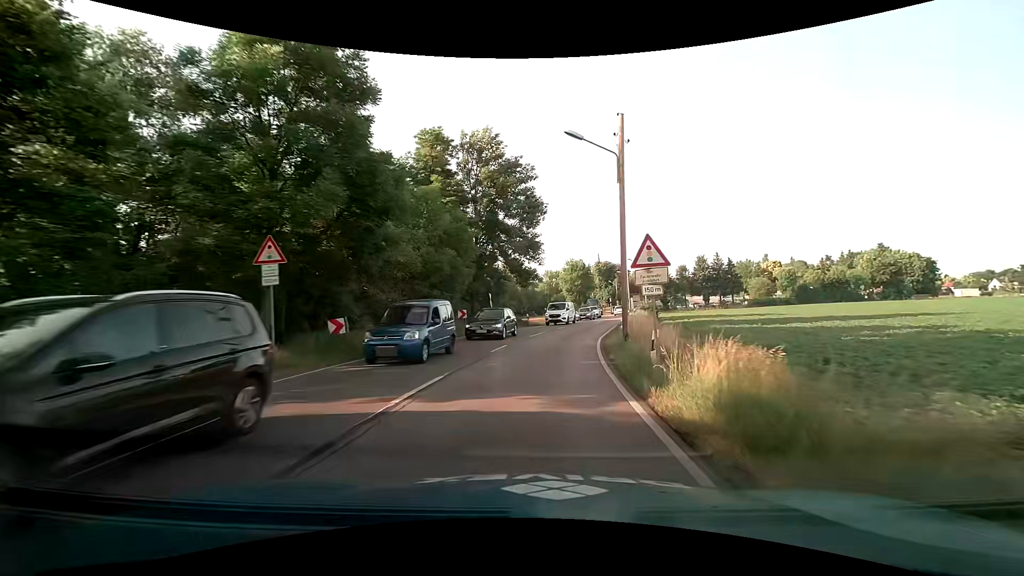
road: secondary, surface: asphalt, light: Day
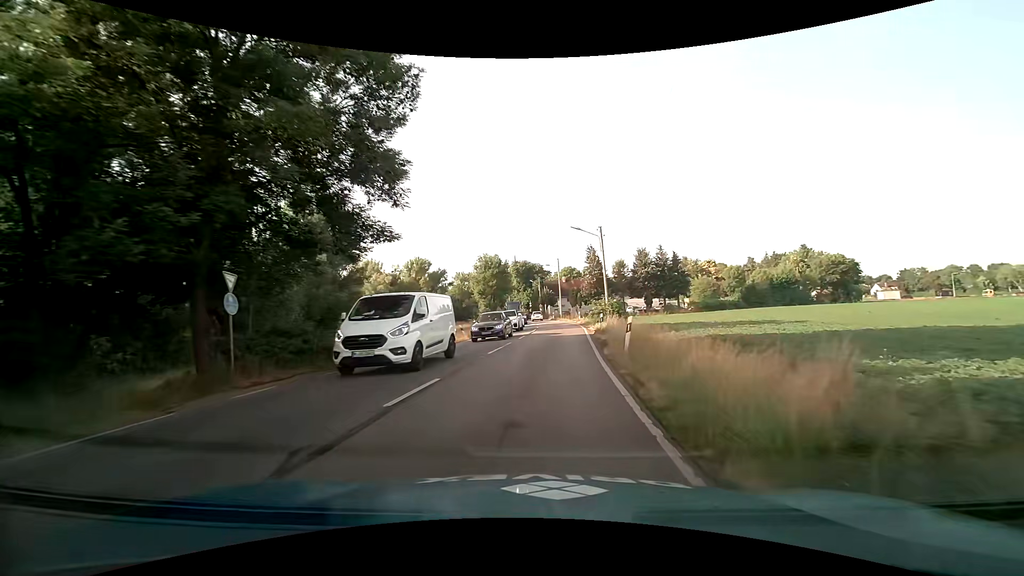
(+2.4, +26.8) m; +10°
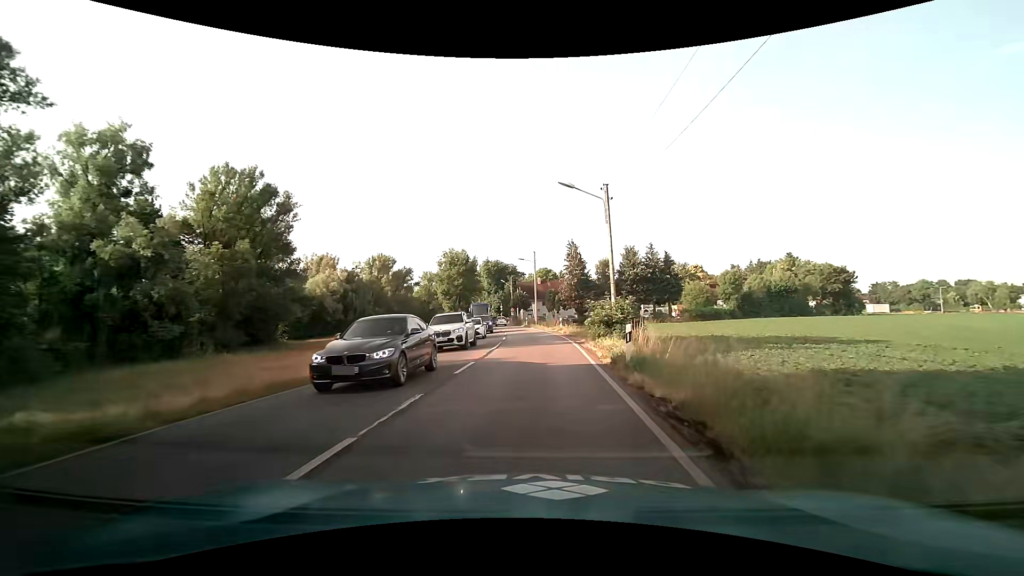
(+0.3, +13.4) m; +2°
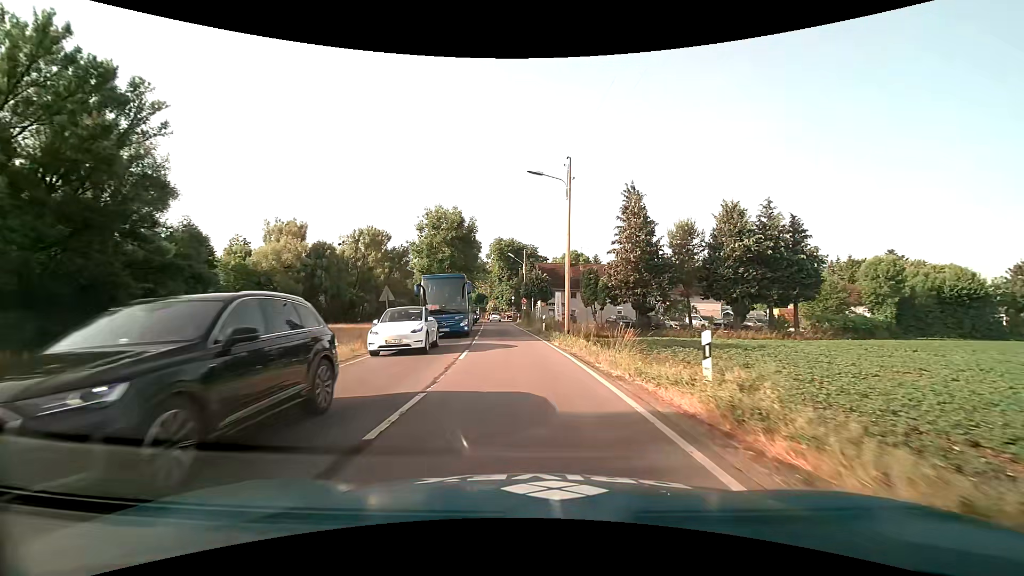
(+0.2, +33.8) m; -2°
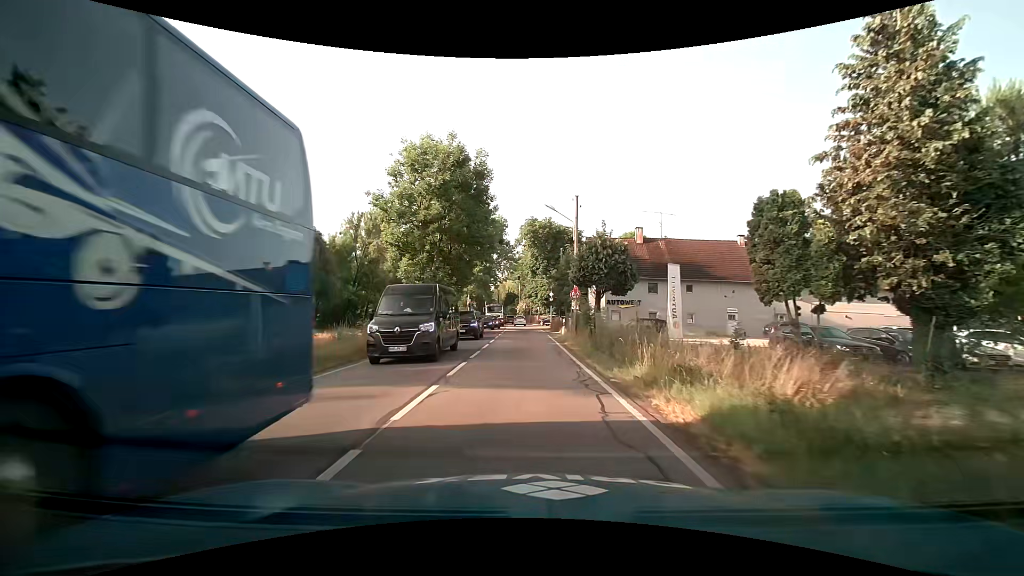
(-1.3, +27.9) m; -4°
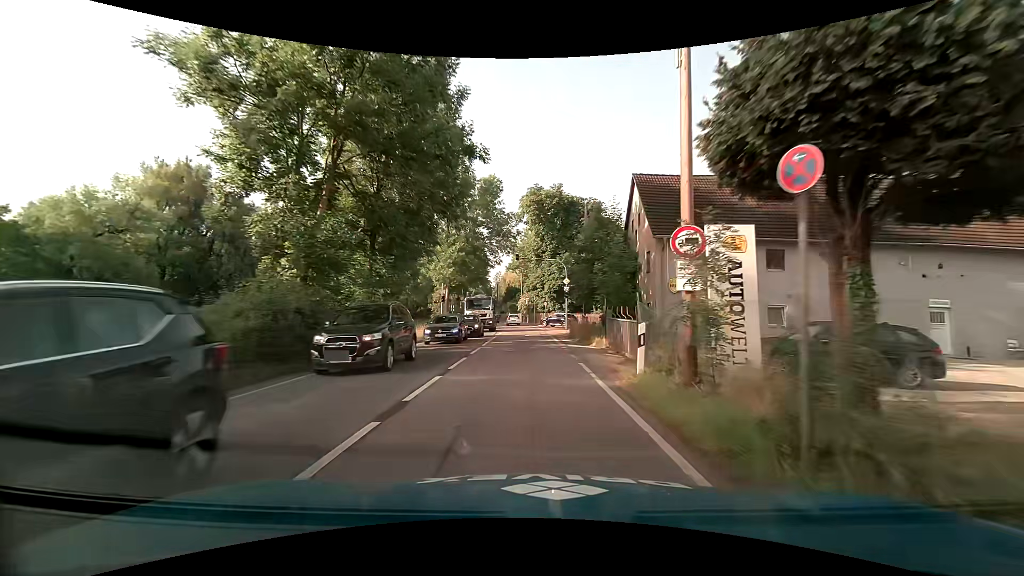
(-0.2, +21.2) m; -1°
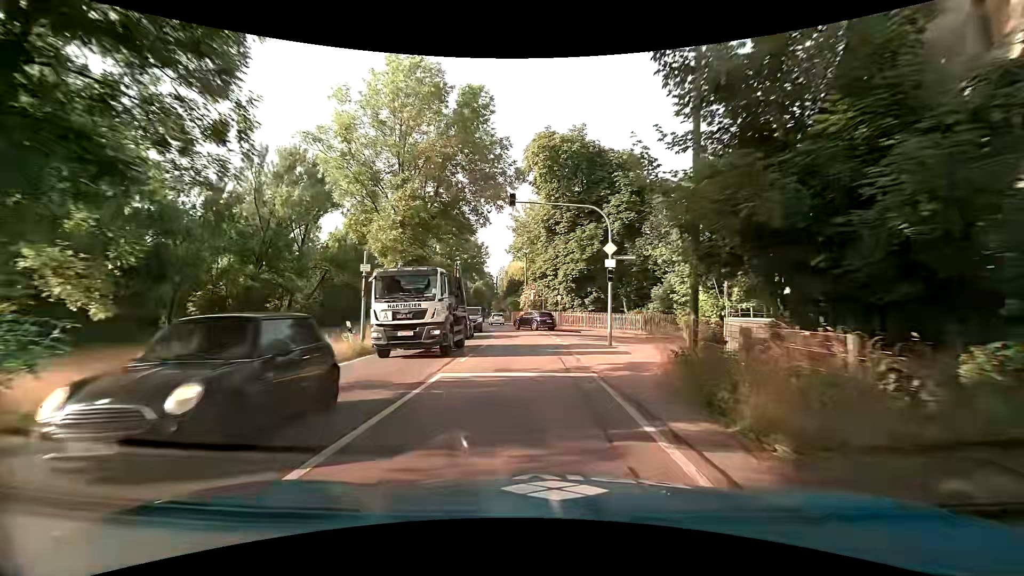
(0.0, +20.6) m; 0°
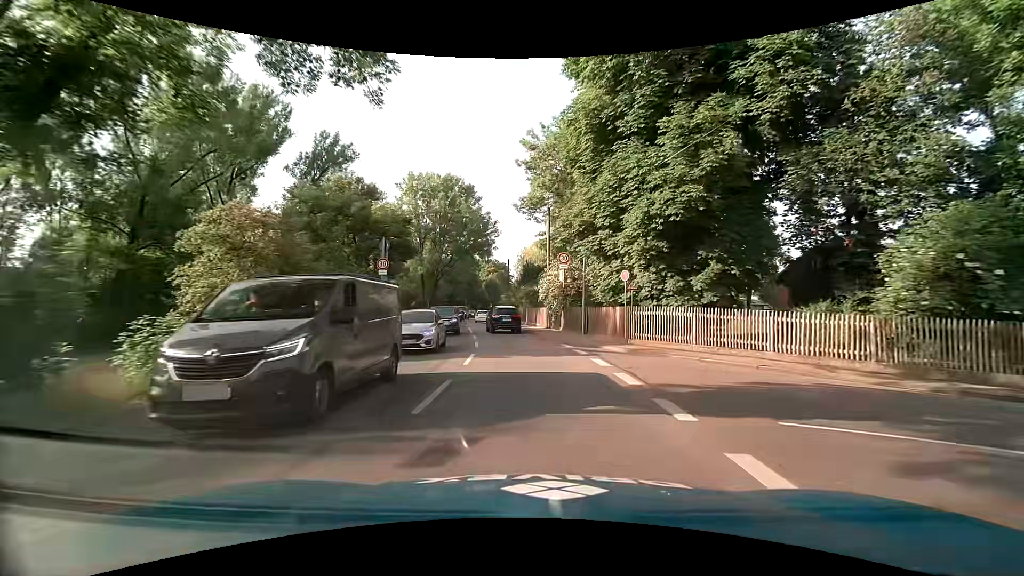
(-0.5, +24.7) m; -2°
(0, +10) (-1, +20) (-2, +30) (-3, +40) (-5, +50) (-6, +60) (-7, +70) (-8, +79) (-8, +89) (-8, +99) m
